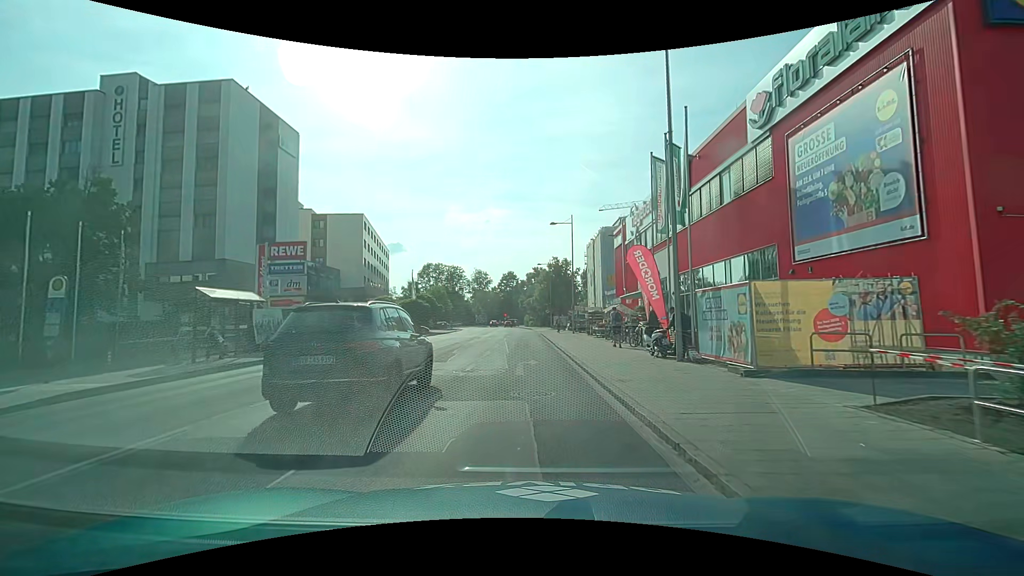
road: residential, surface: asphalt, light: Day
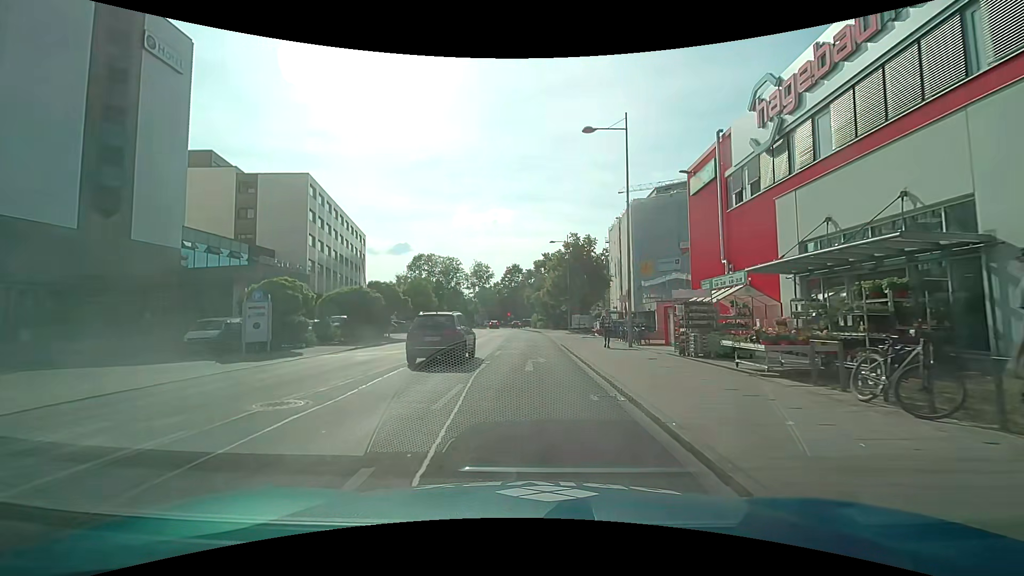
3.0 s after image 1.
(-0.4, +22.7) m; -2°
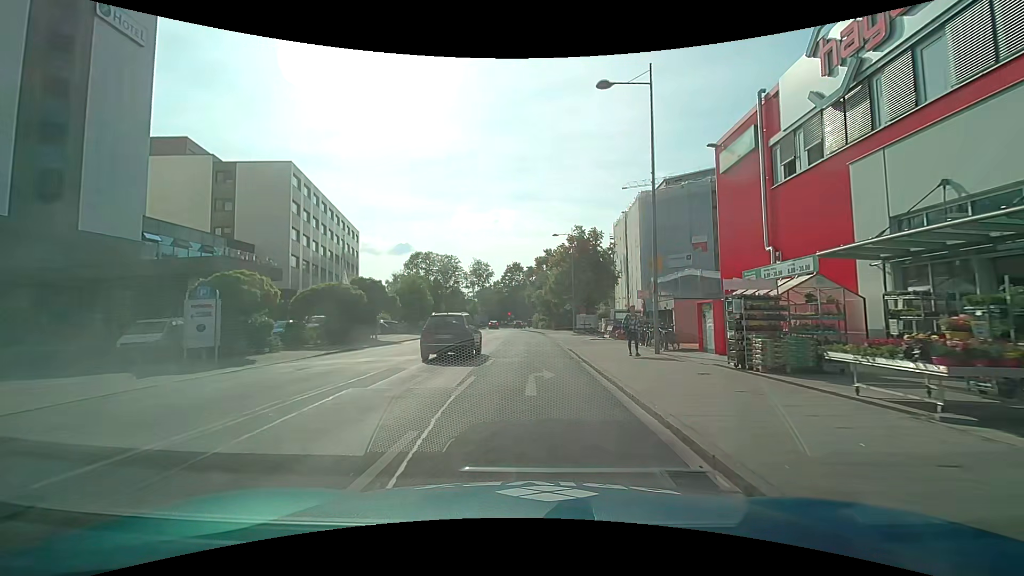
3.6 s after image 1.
(0.0, +4.5) m; 0°
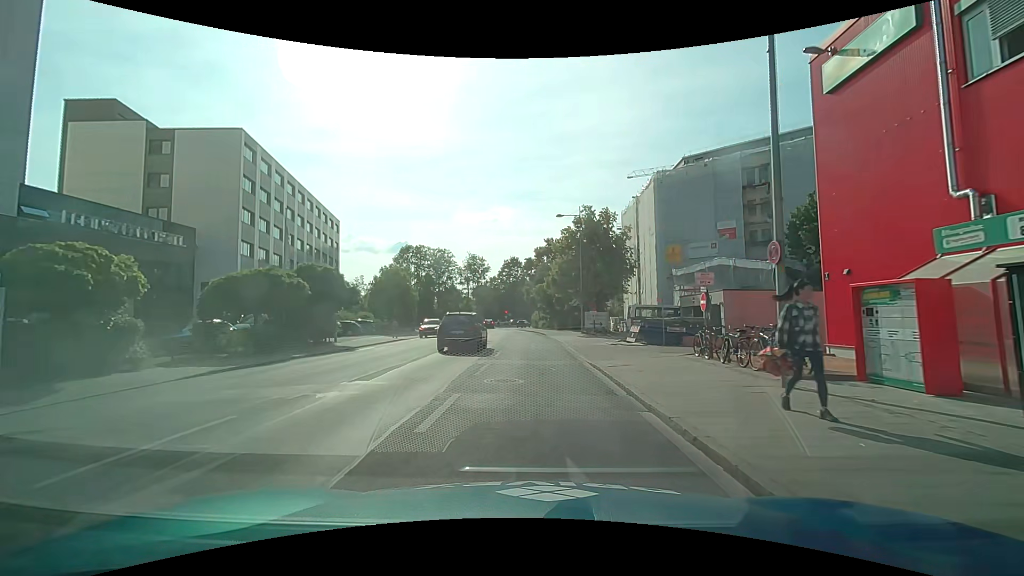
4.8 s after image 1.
(+0.1, +9.1) m; +1°
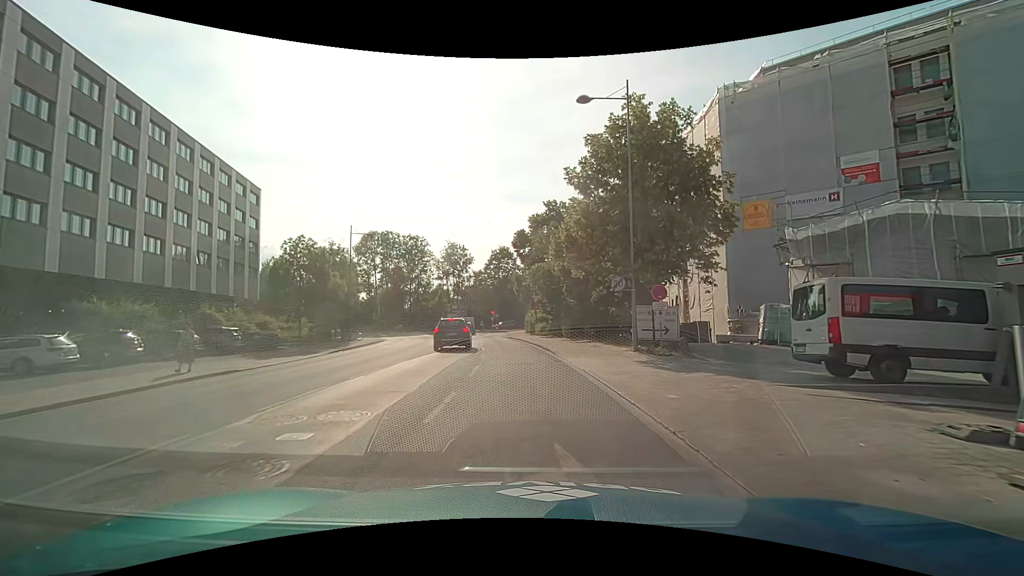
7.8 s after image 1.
(0.0, +23.2) m; 0°
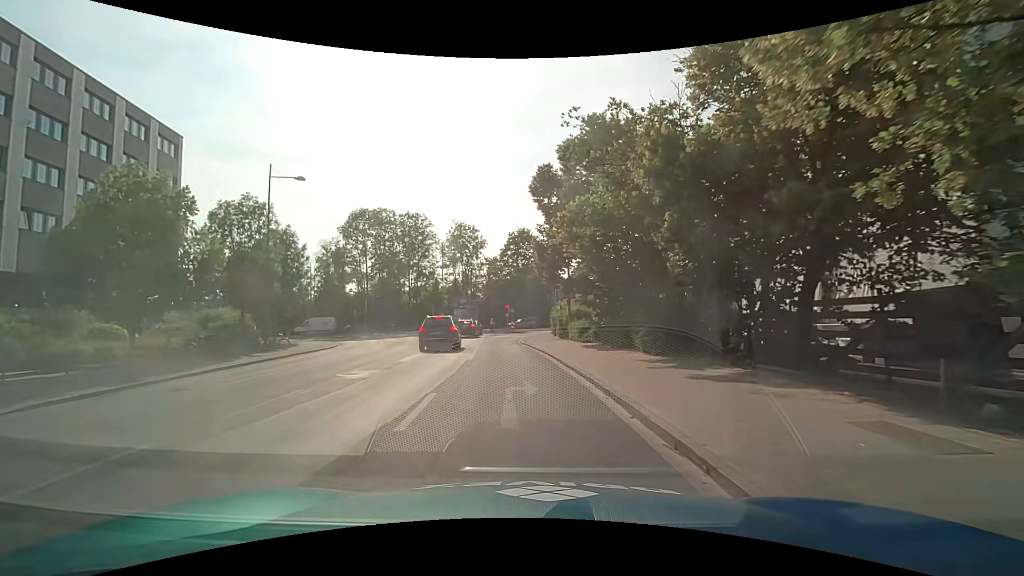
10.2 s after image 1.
(-0.3, +19.0) m; -2°
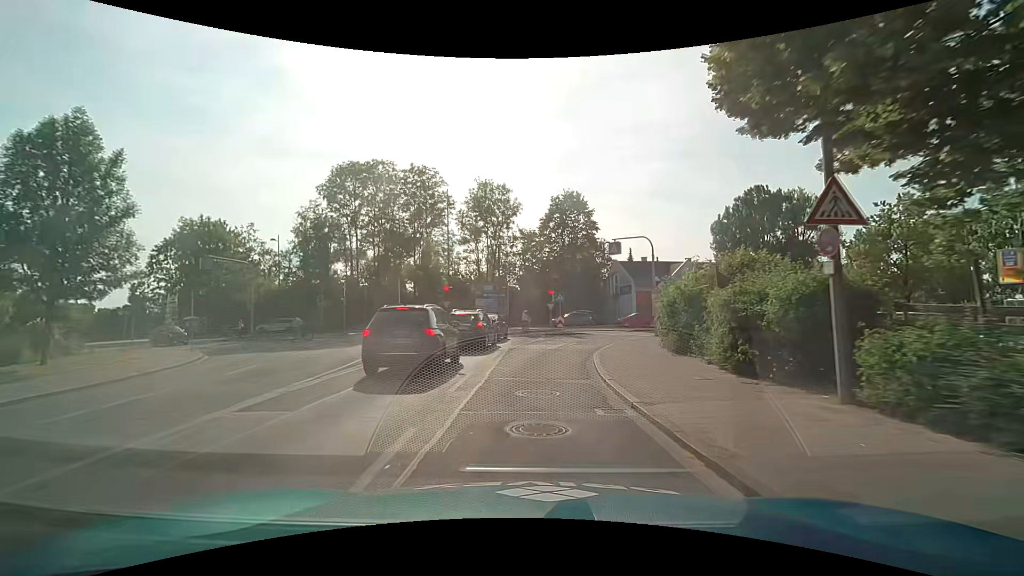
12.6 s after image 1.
(-1.3, +23.1) m; -4°
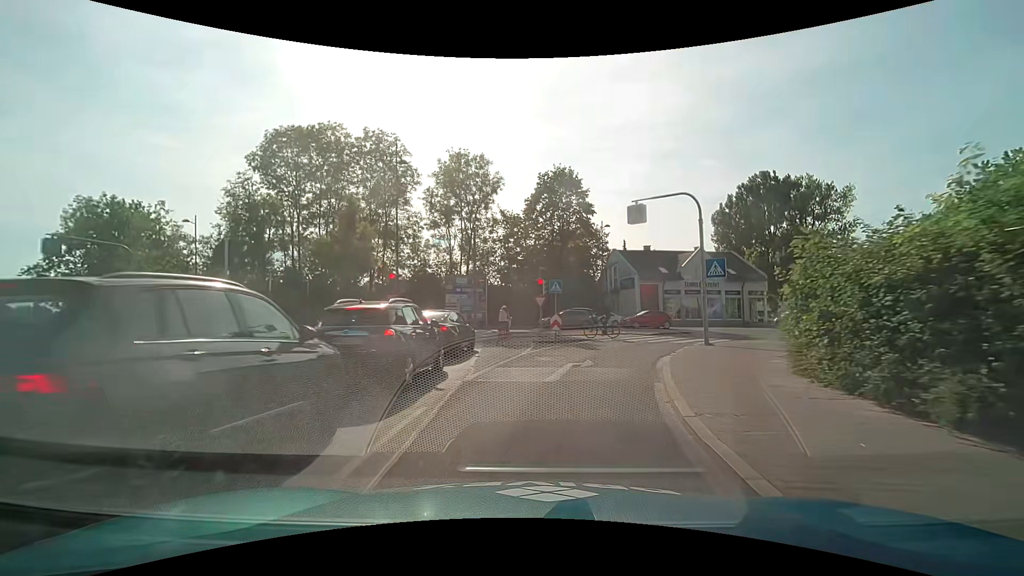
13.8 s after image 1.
(+0.1, +10.8) m; +1°
(+1, +10) (+3, +20) (+9, +28) (+16, +34) (+26, +38) (+36, +40) (+45, +41) (+55, +42) (+65, +44) (+75, +44) m
